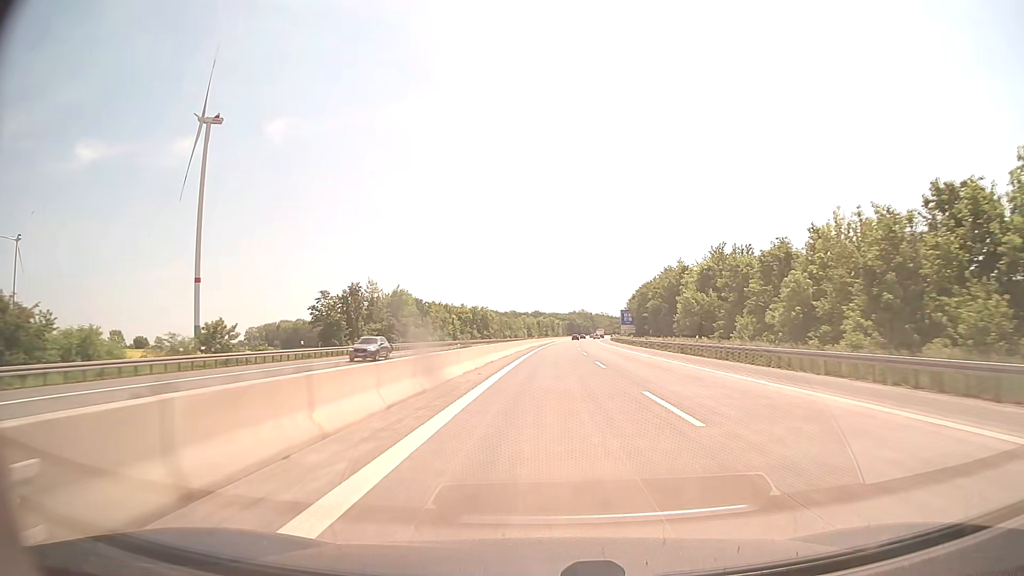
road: motorway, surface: asphalt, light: Day
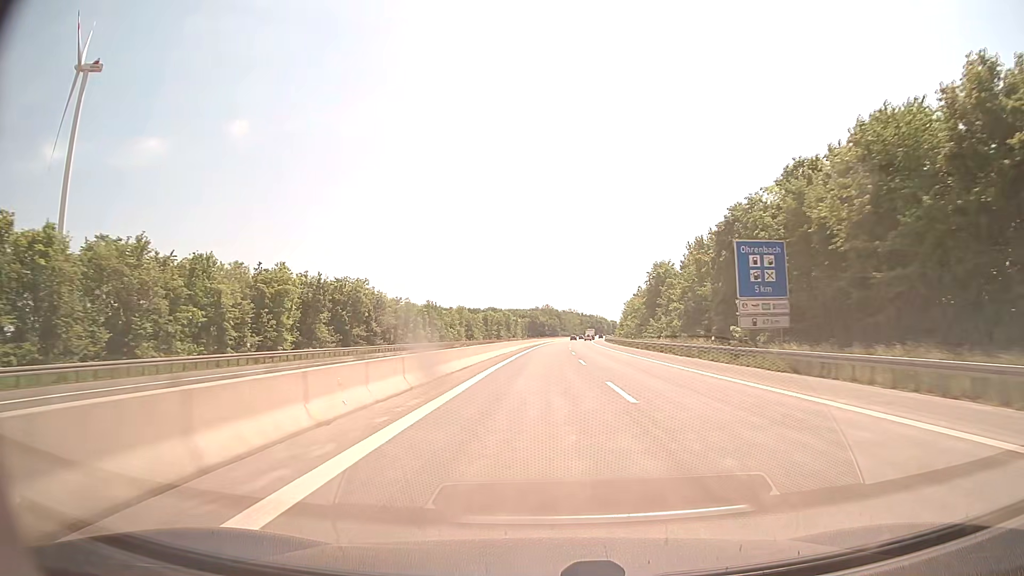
(+3.3, +103.9) m; +3°
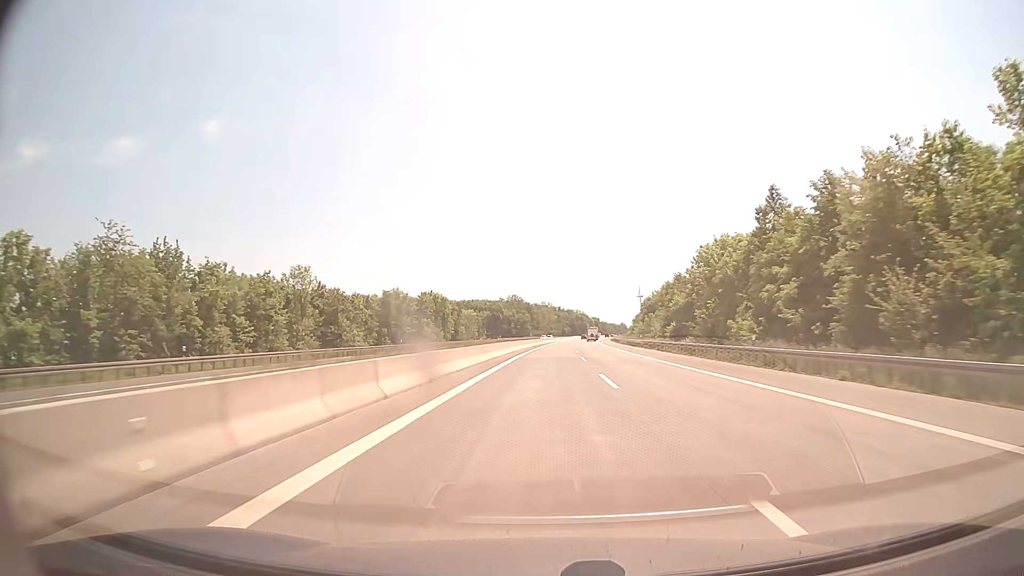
(+2.4, +104.0) m; +3°
(0, +10) (0, +20) (0, +30) (0, +40) (+1, +50) (+1, +60) (+1, +70) (+2, +80) (+2, +90) (+3, +100) m
